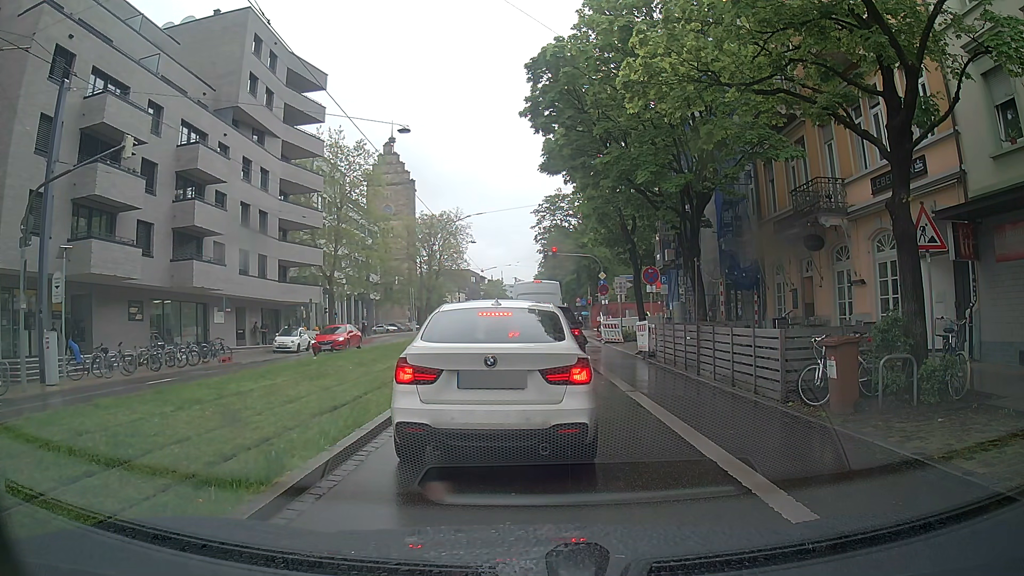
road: primary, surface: asphalt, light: Day
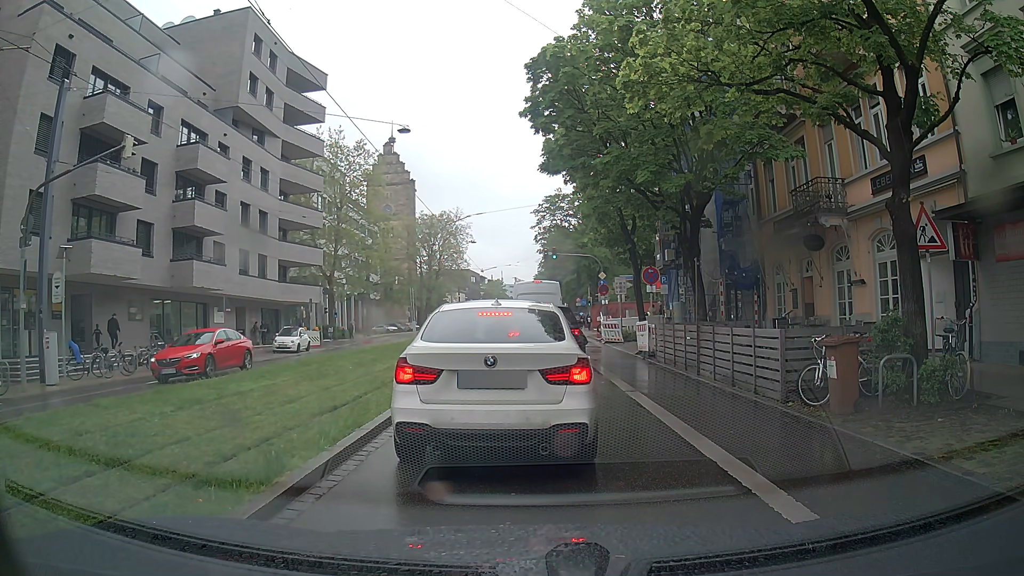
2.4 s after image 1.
(0.0, 0.0) m; 0°
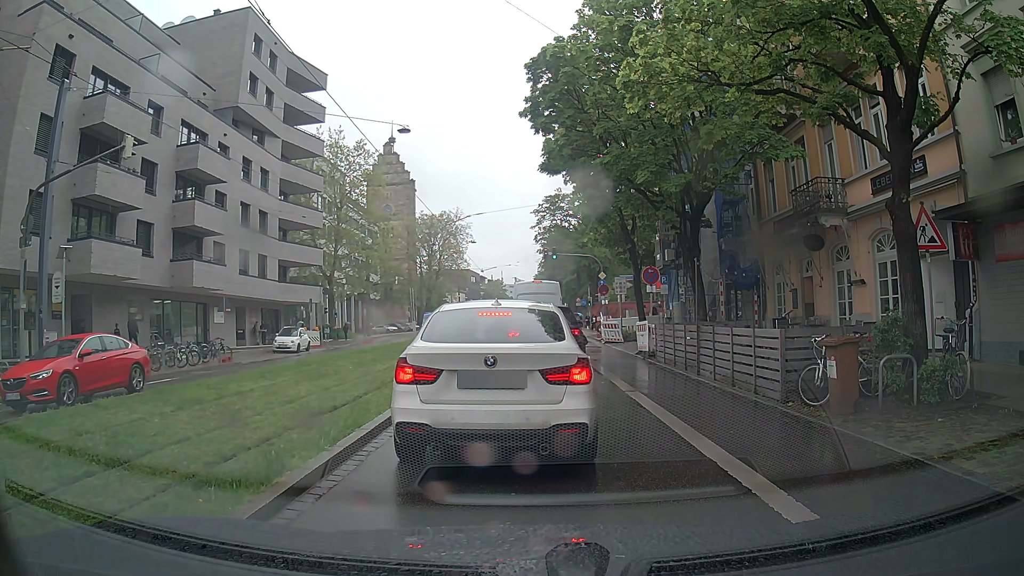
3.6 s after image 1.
(0.0, 0.0) m; 0°
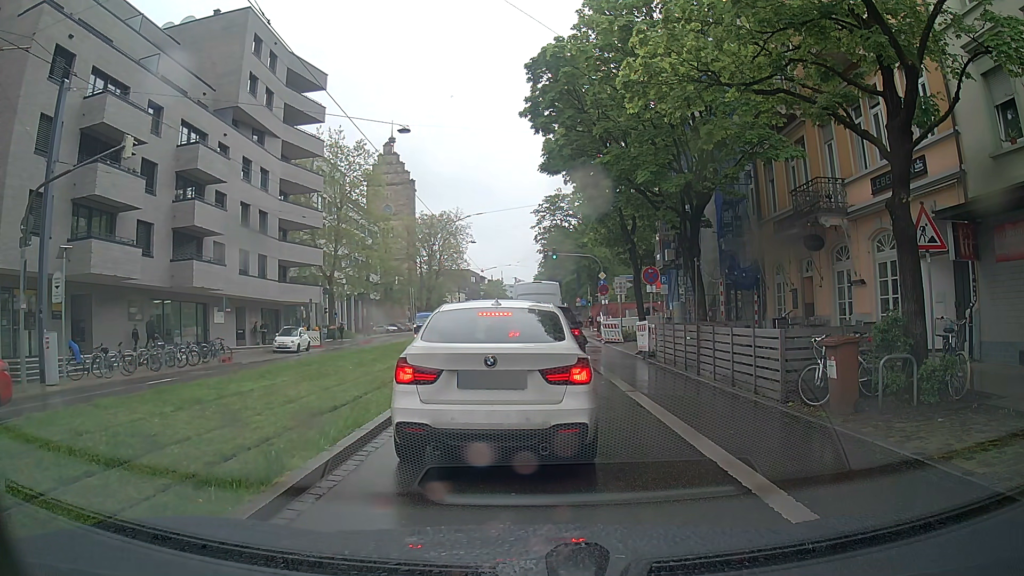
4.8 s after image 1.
(0.0, 0.0) m; 0°
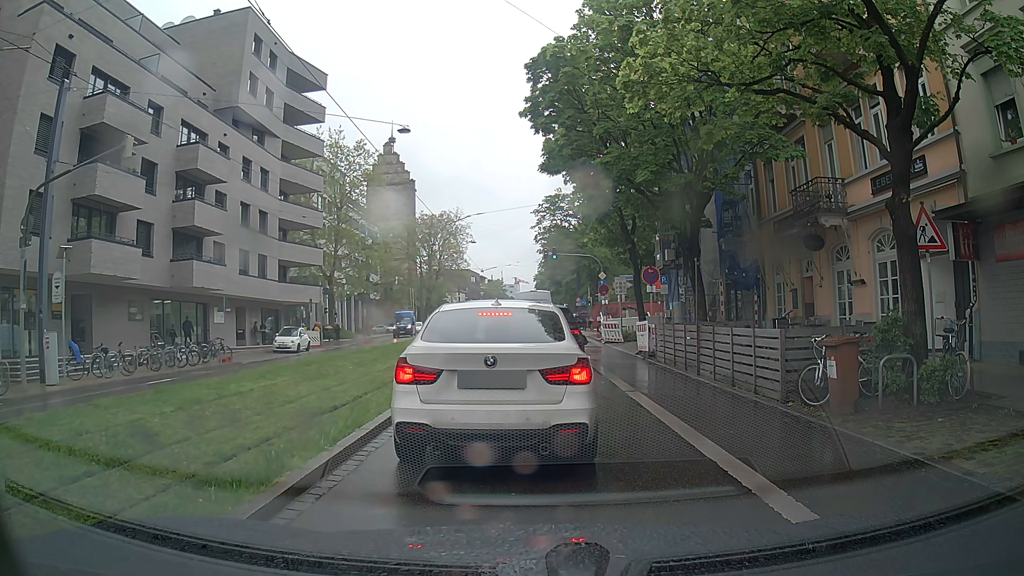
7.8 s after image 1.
(0.0, 0.0) m; 0°
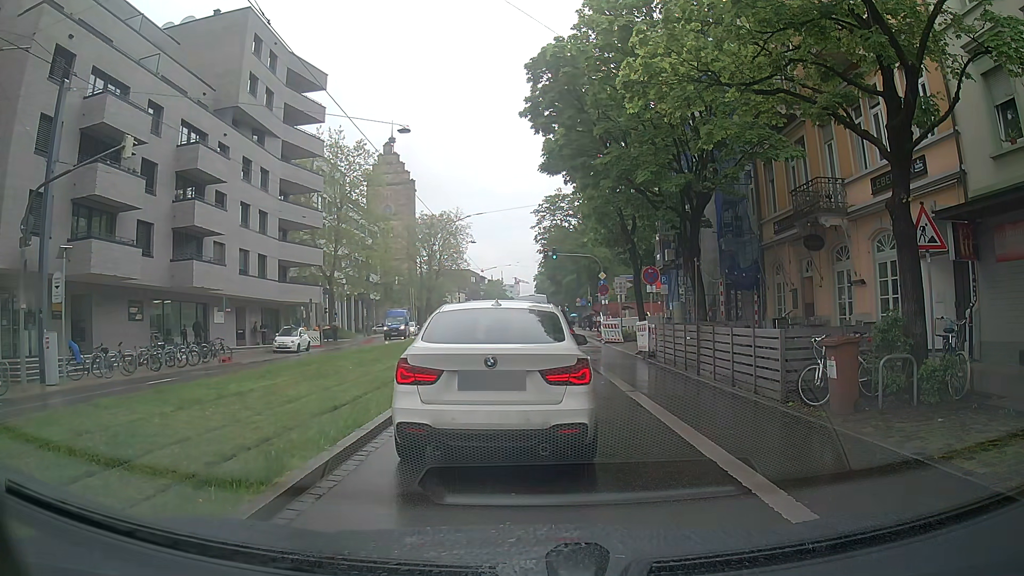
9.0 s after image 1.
(0.0, 0.0) m; 0°
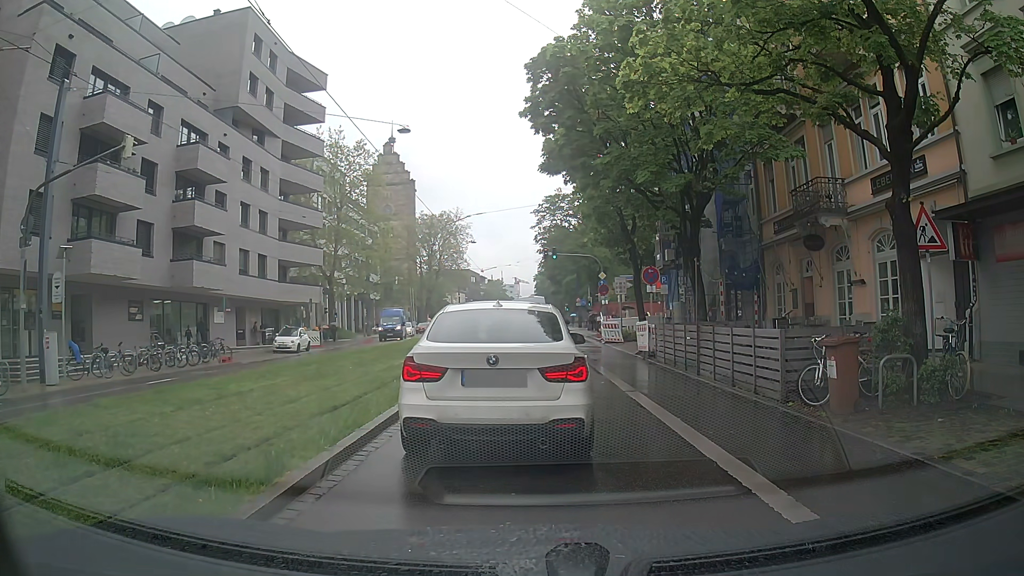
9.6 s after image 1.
(0.0, 0.0) m; 0°
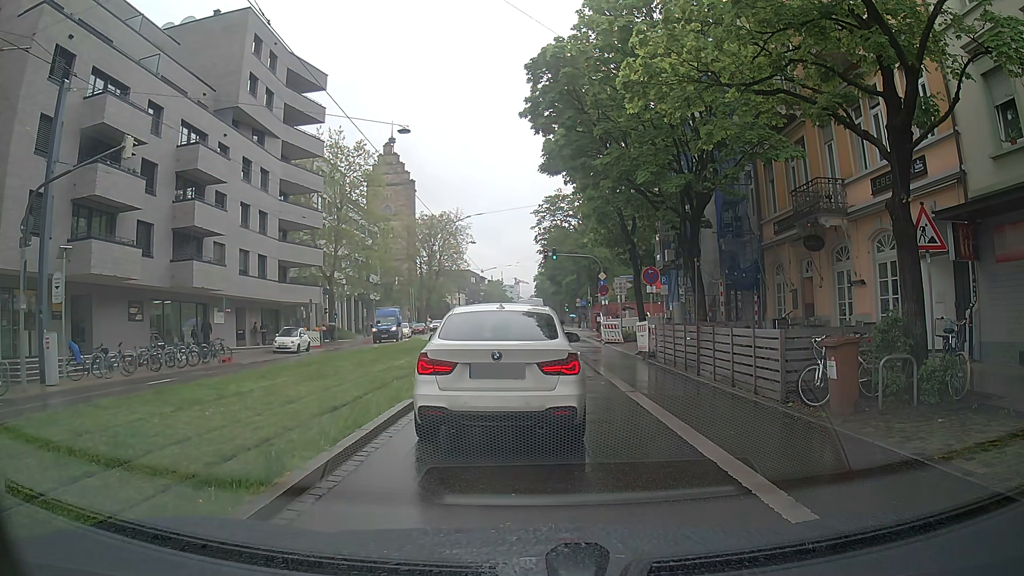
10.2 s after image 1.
(0.0, 0.0) m; 0°
